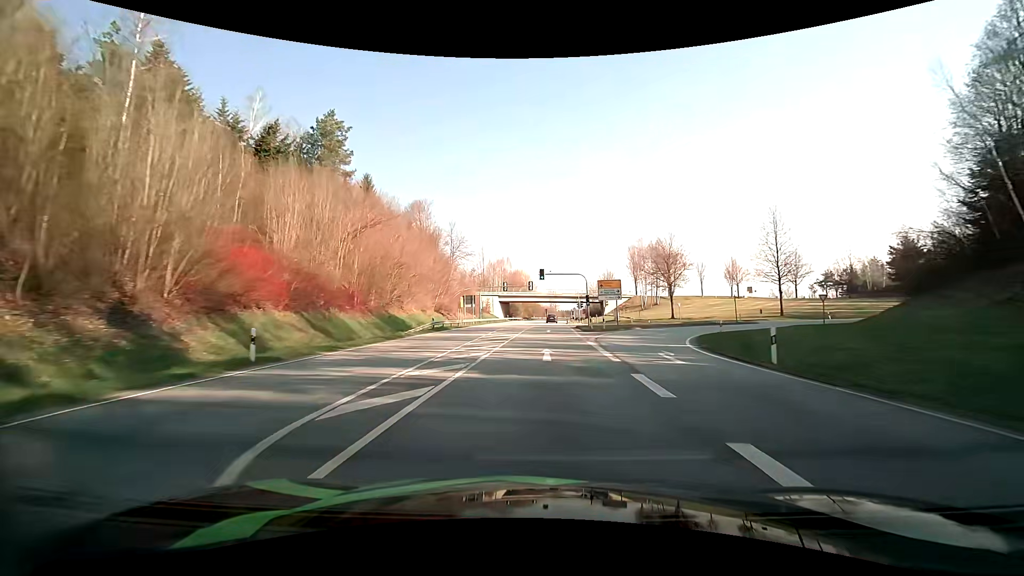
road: primary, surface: asphalt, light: Day
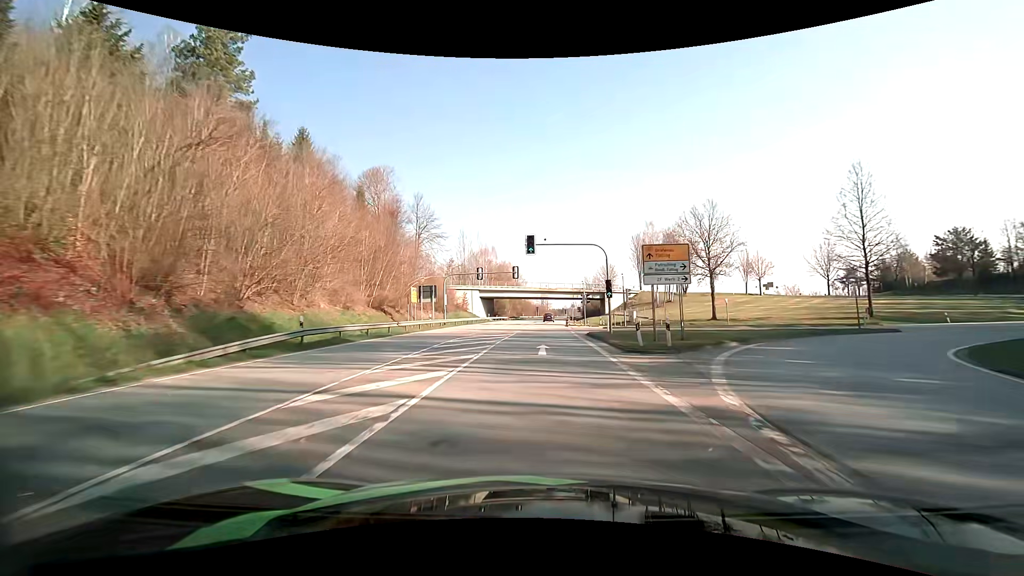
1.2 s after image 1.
(+0.4, +22.5) m; +2°
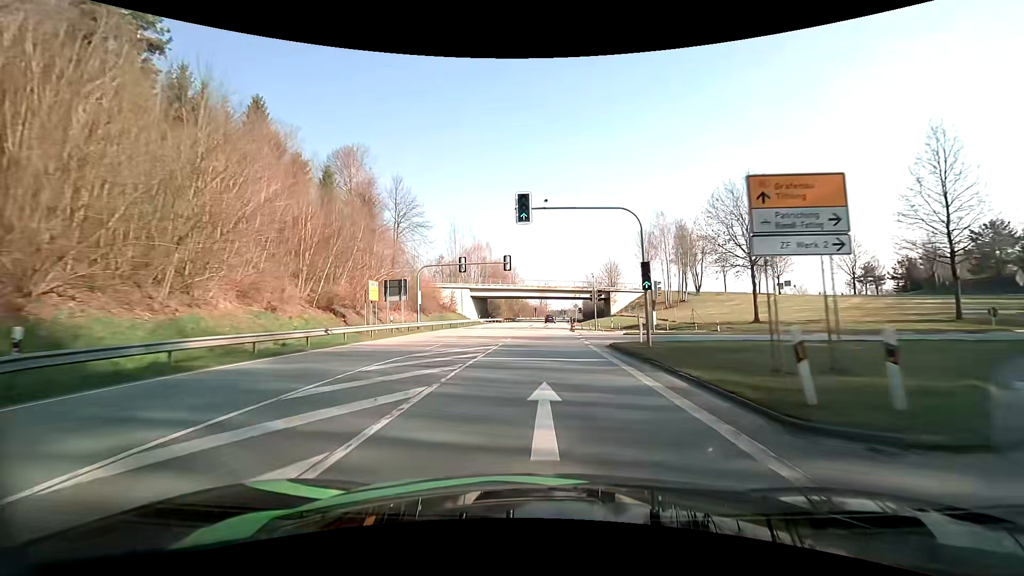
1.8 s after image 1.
(0.0, +11.3) m; 0°
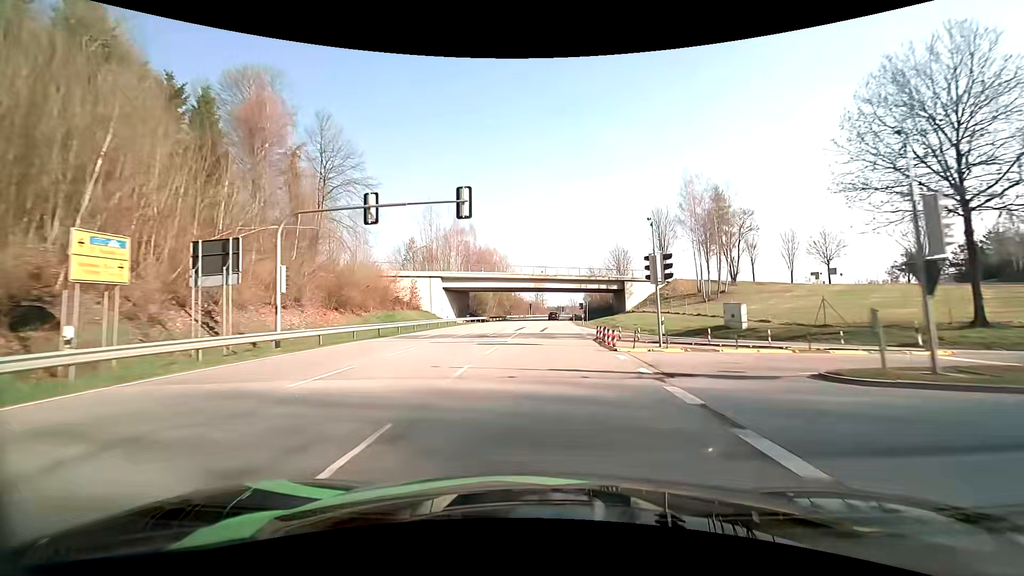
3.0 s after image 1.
(+0.1, +22.9) m; 0°
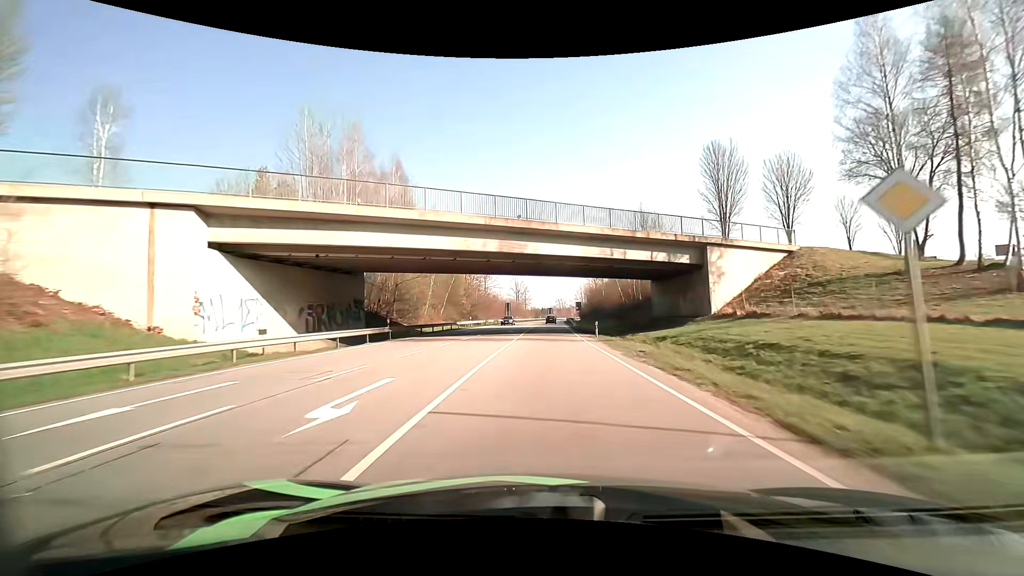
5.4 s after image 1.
(+0.6, +46.5) m; +2°
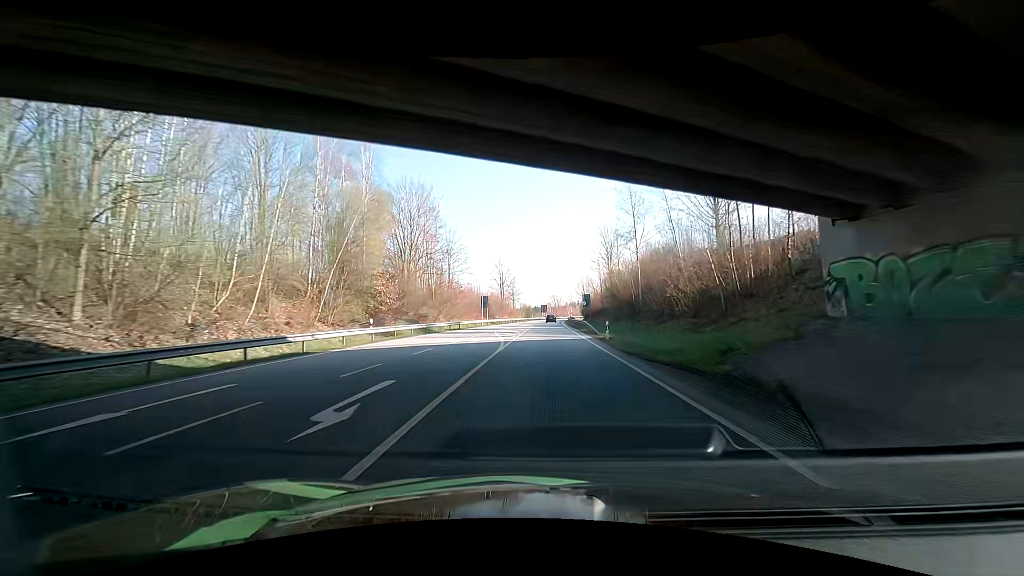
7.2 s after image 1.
(+0.4, +35.7) m; +2°
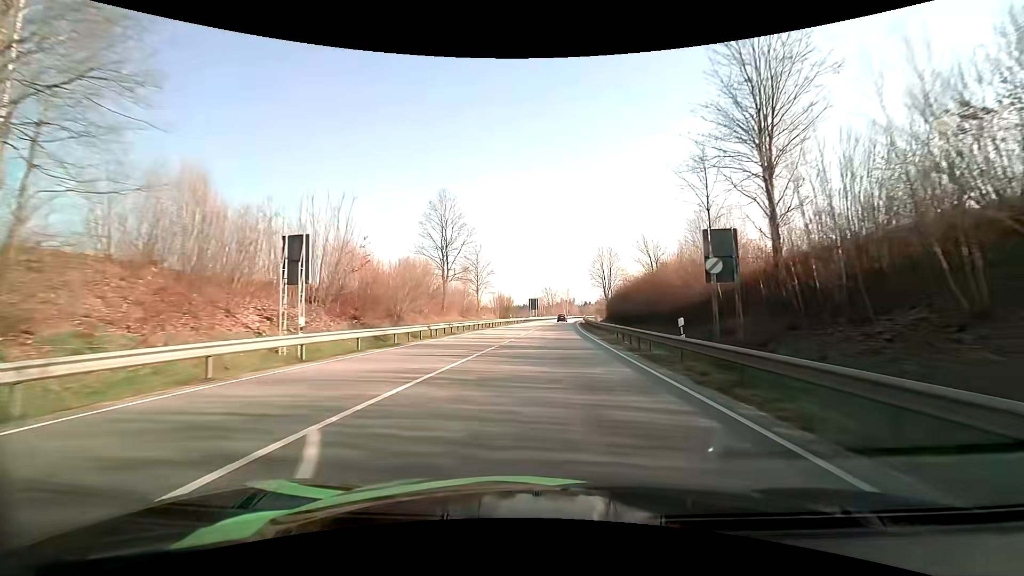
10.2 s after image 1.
(+0.1, +61.4) m; 0°
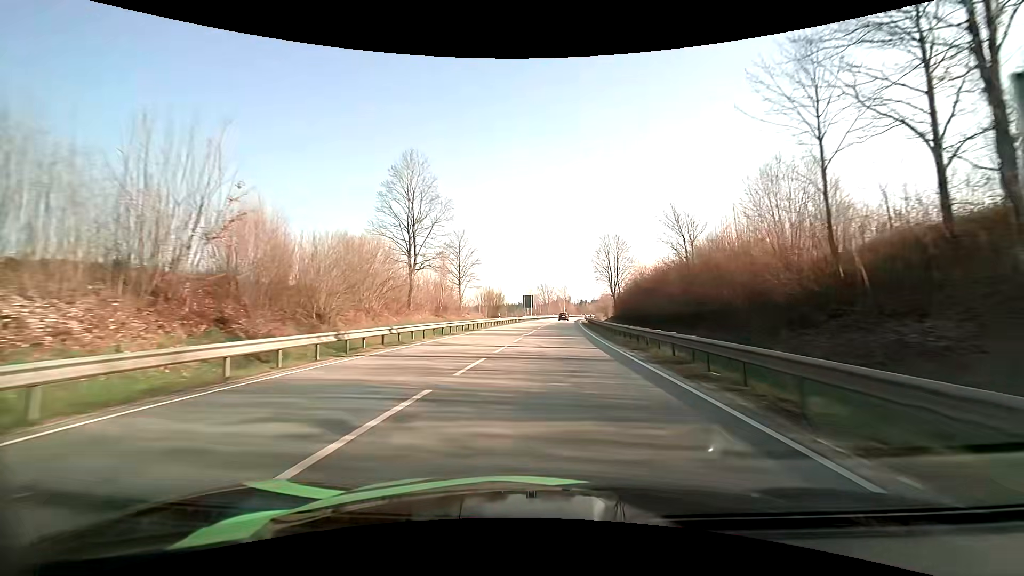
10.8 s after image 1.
(0.0, +12.3) m; 0°
(0, +10) (0, +20) (0, +30) (+1, +40) (+1, +50) (+2, +60) (+3, +70) (+4, +80) (+5, +90) (+5, +100) m
